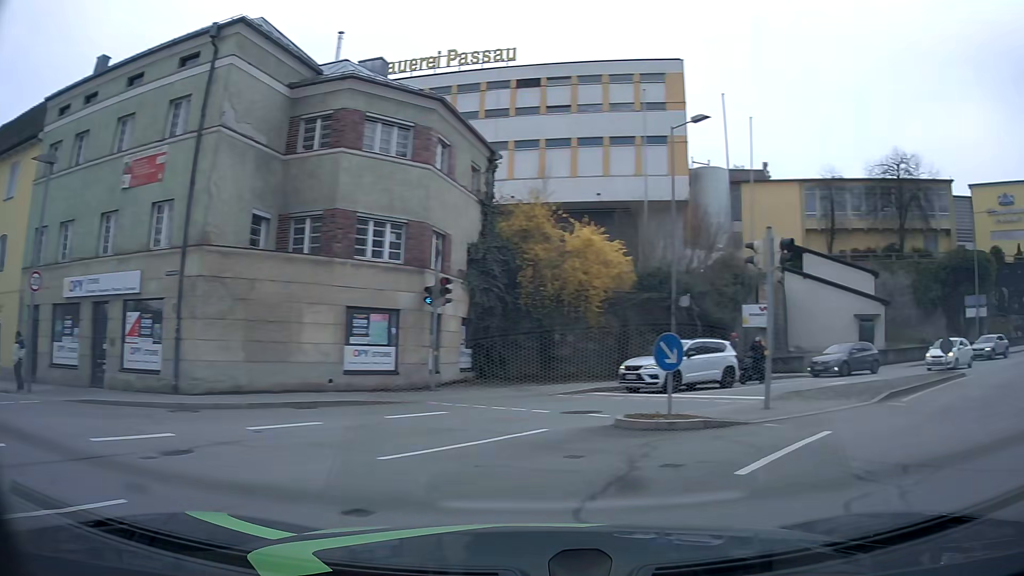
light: Day
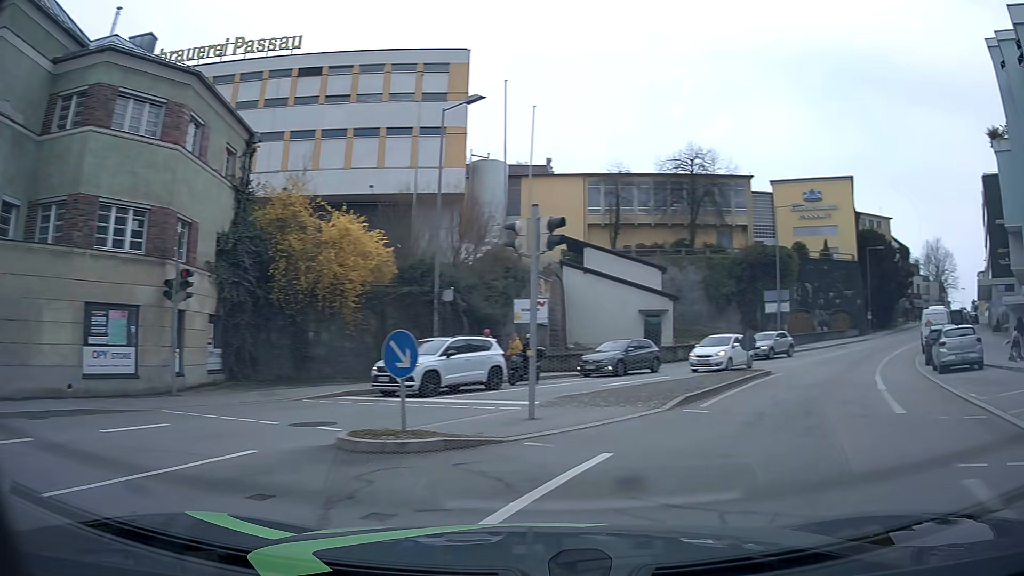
(+0.3, +2.1) m; +19°
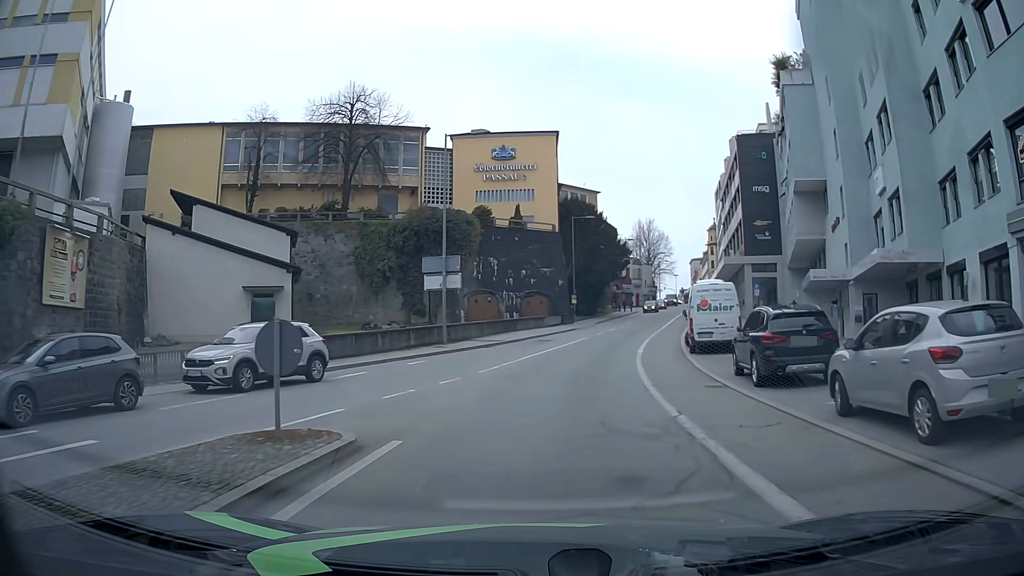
(+5.6, +15.6) m; +26°
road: tertiary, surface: asphalt
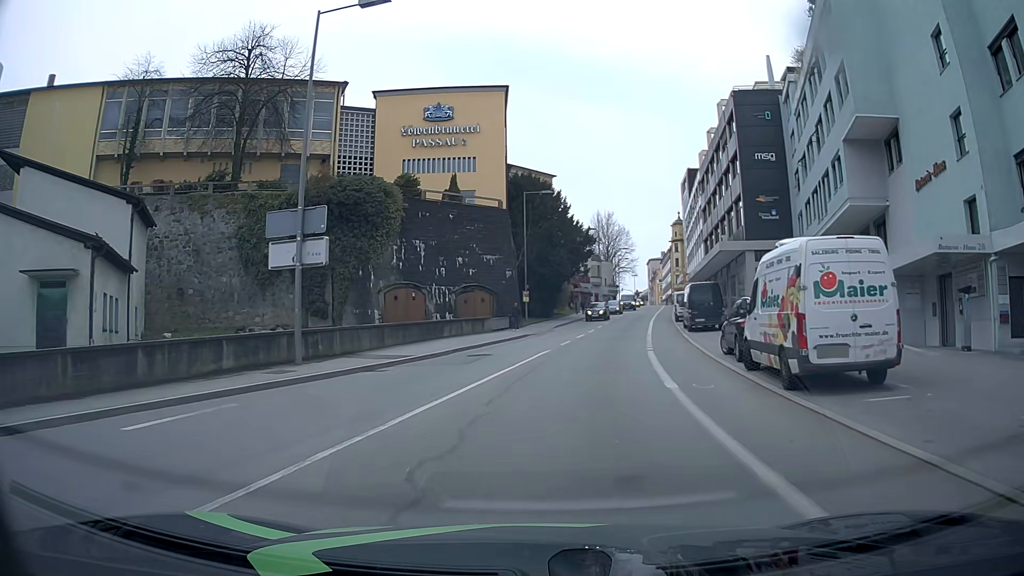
(+0.6, +14.4) m; +5°
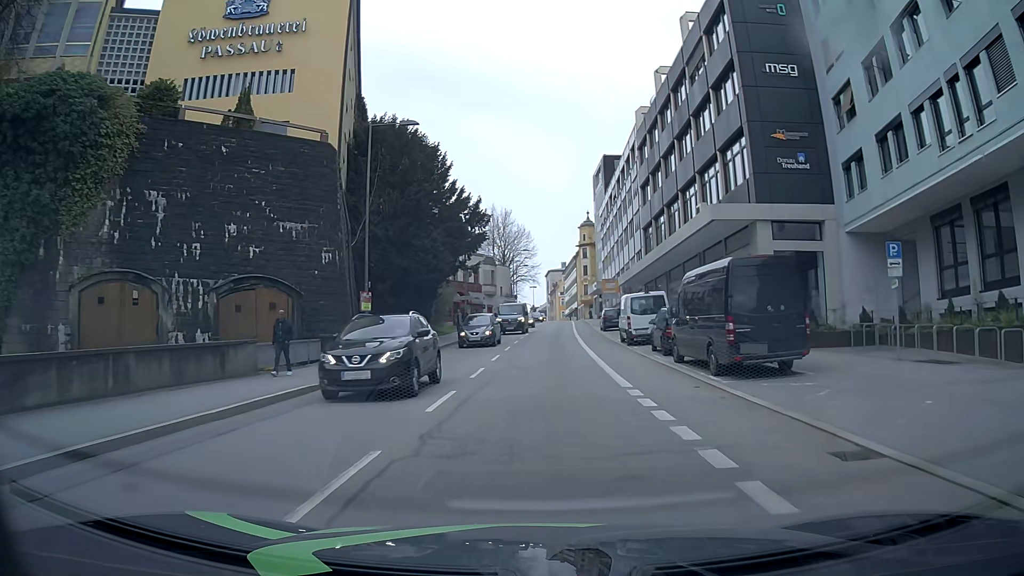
(+1.7, +22.4) m; +8°
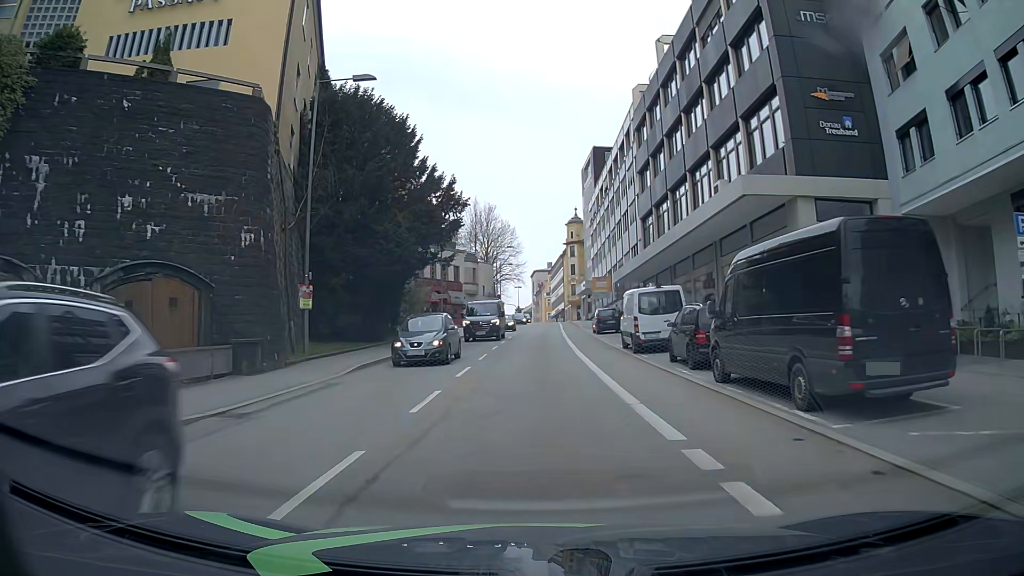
(+0.1, +6.2) m; 0°
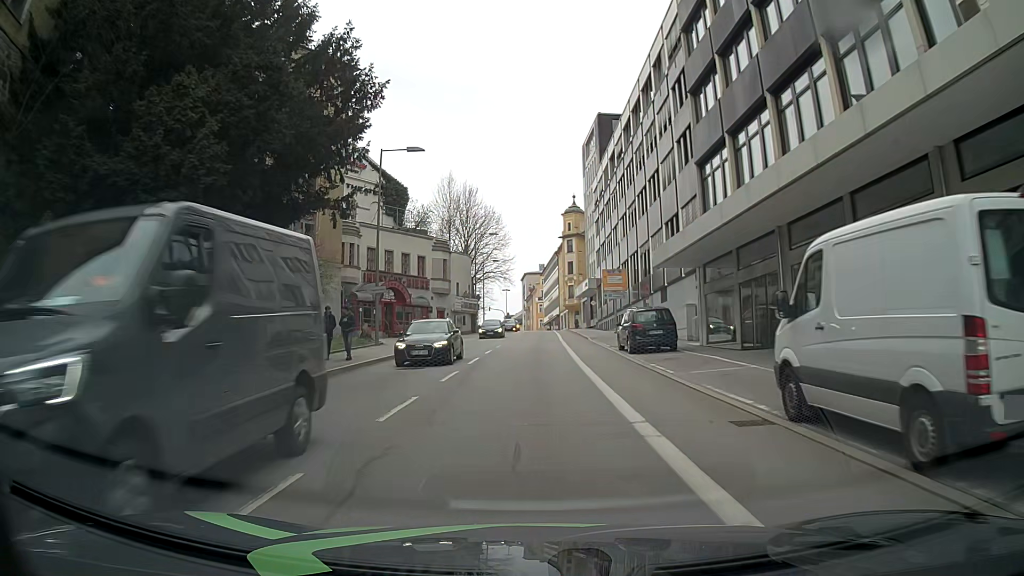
(+0.6, +19.2) m; +2°
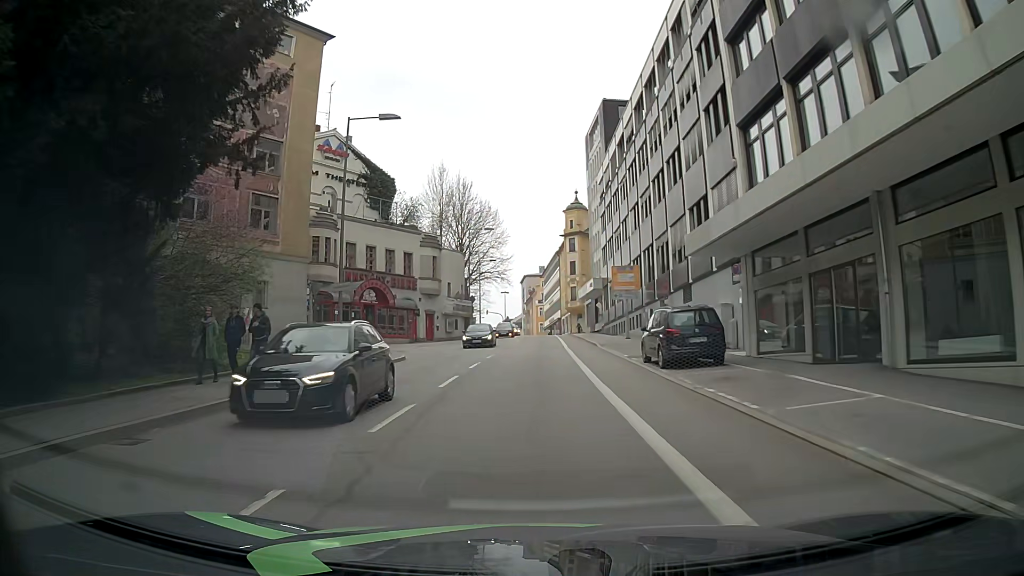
(0.0, +6.5) m; 0°
